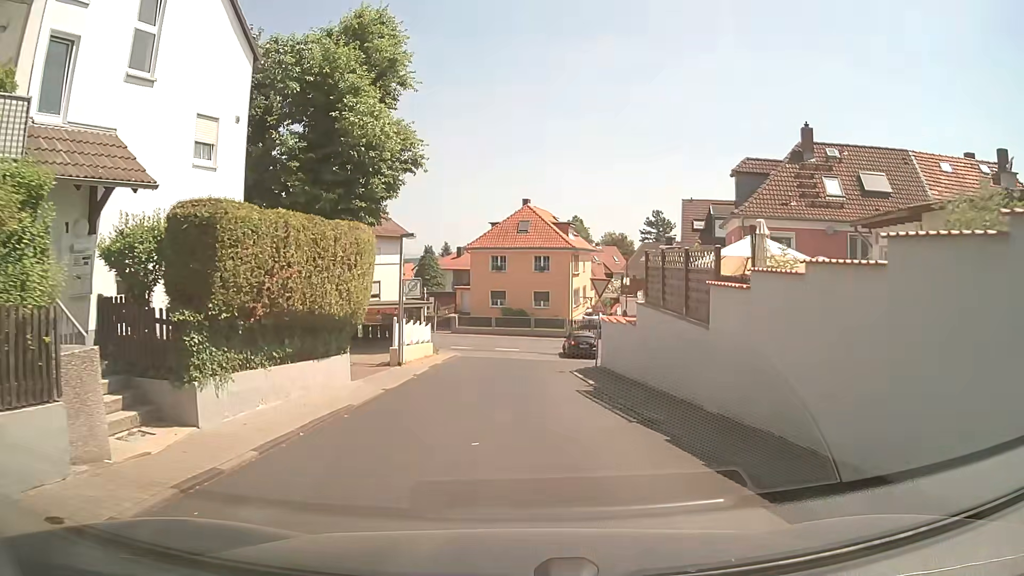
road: residential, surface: asphalt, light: Day
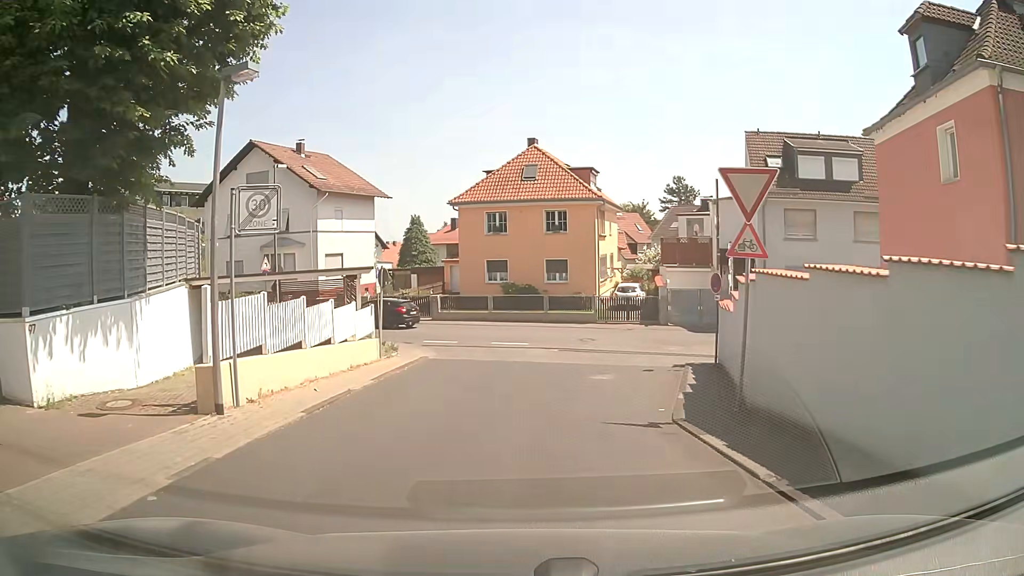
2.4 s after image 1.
(0.0, +15.0) m; +1°
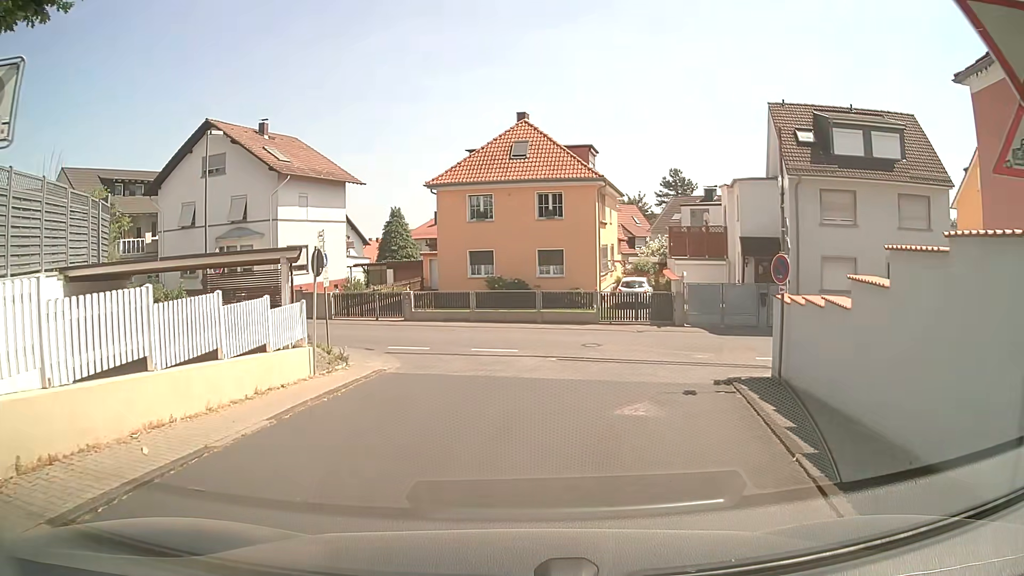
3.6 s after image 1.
(-0.1, +5.5) m; -1°
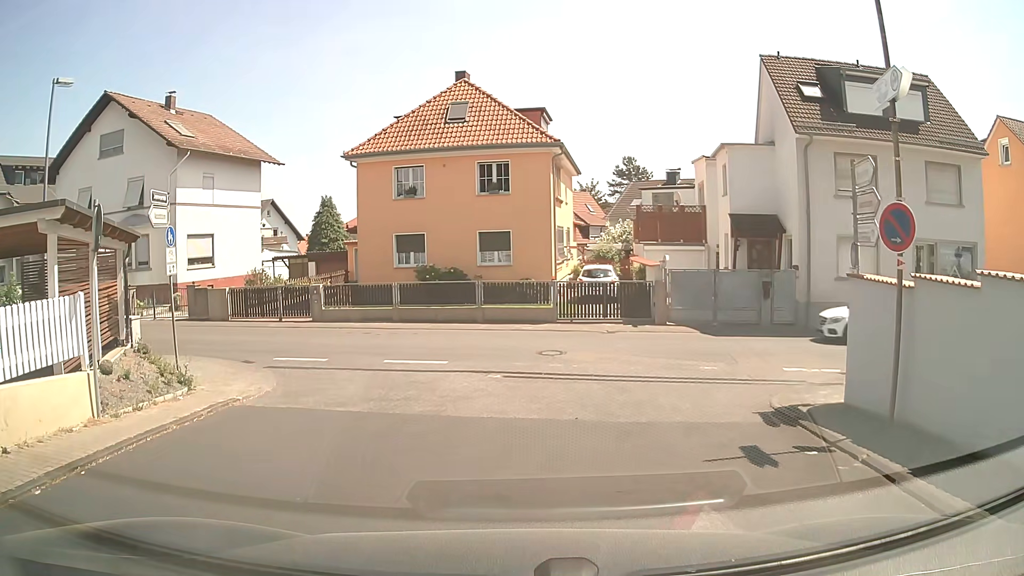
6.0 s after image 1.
(+0.3, +6.1) m; +4°
